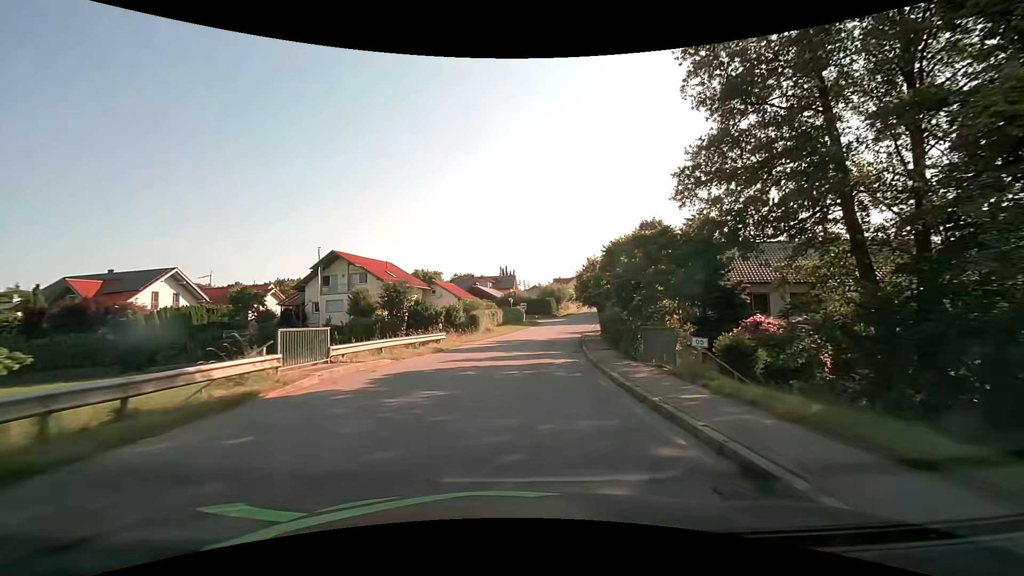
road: tertiary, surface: asphalt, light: Day
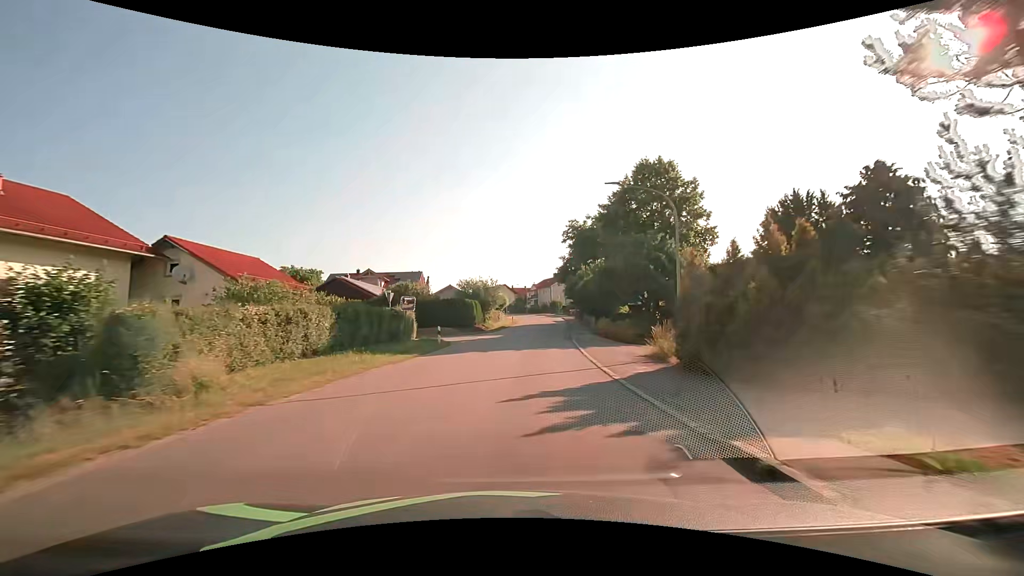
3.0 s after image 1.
(+3.1, +37.1) m; +10°
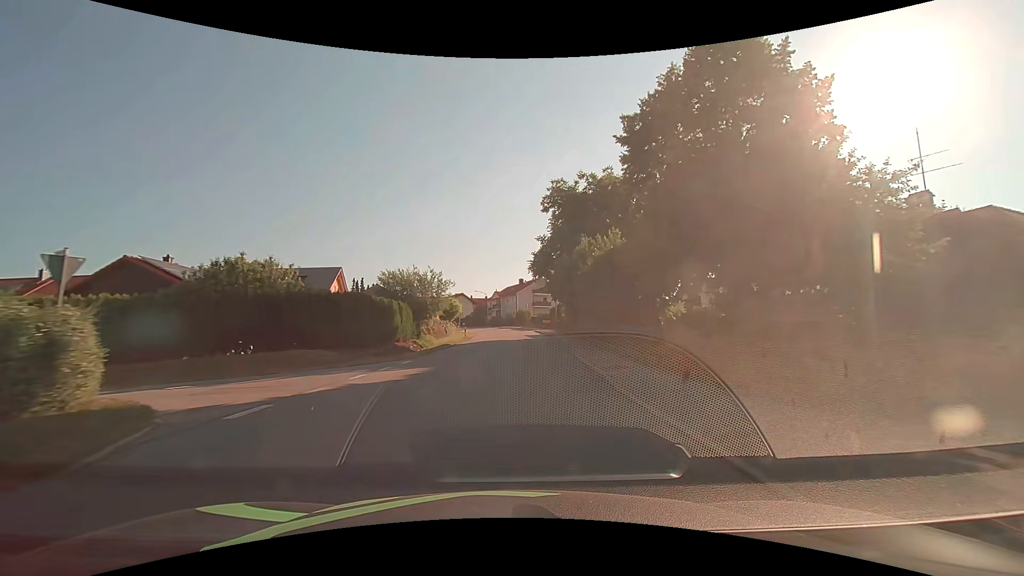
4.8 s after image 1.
(+0.8, +22.1) m; +4°
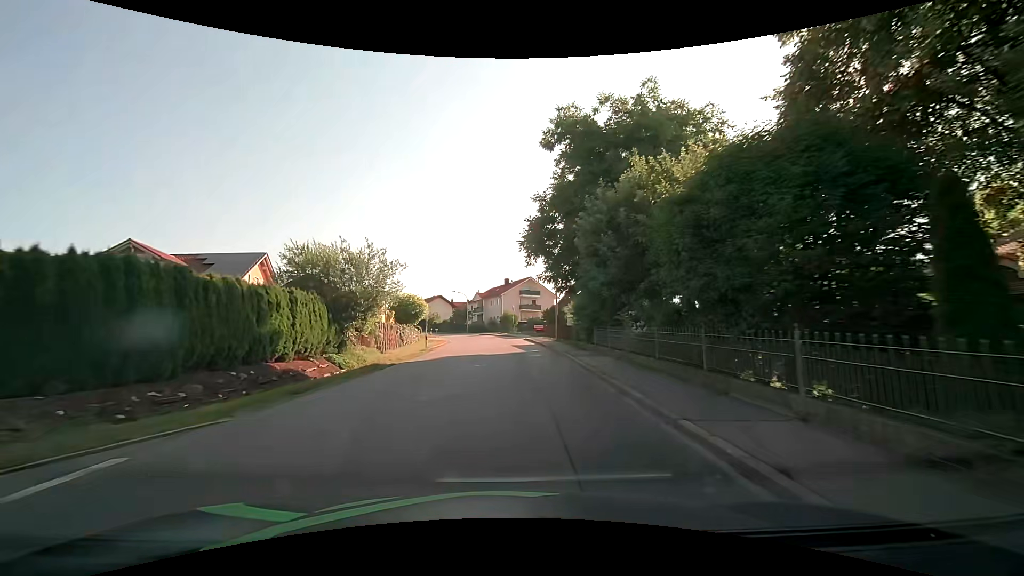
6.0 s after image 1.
(+0.2, +14.6) m; +1°
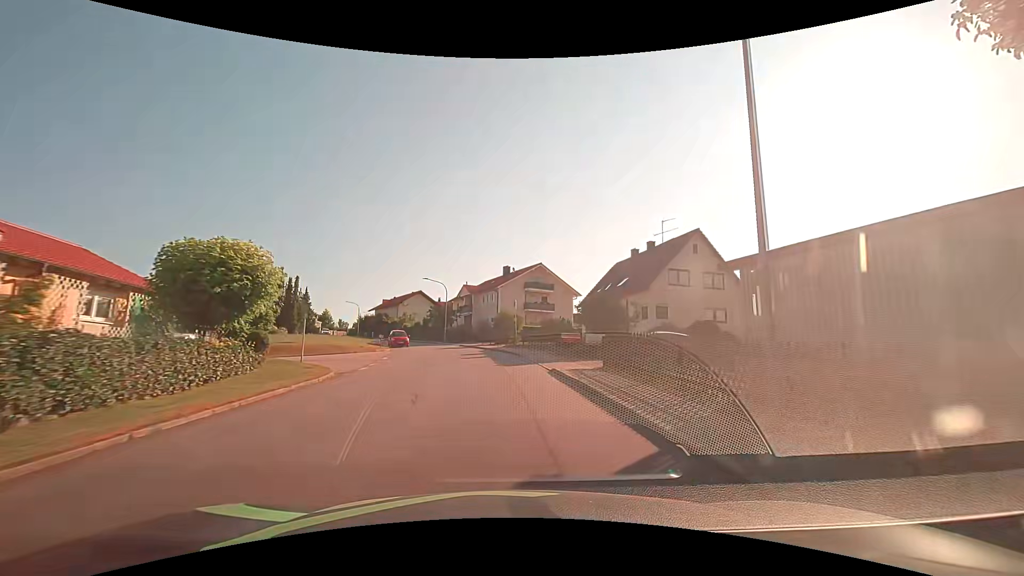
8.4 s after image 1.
(+0.2, +29.3) m; +1°
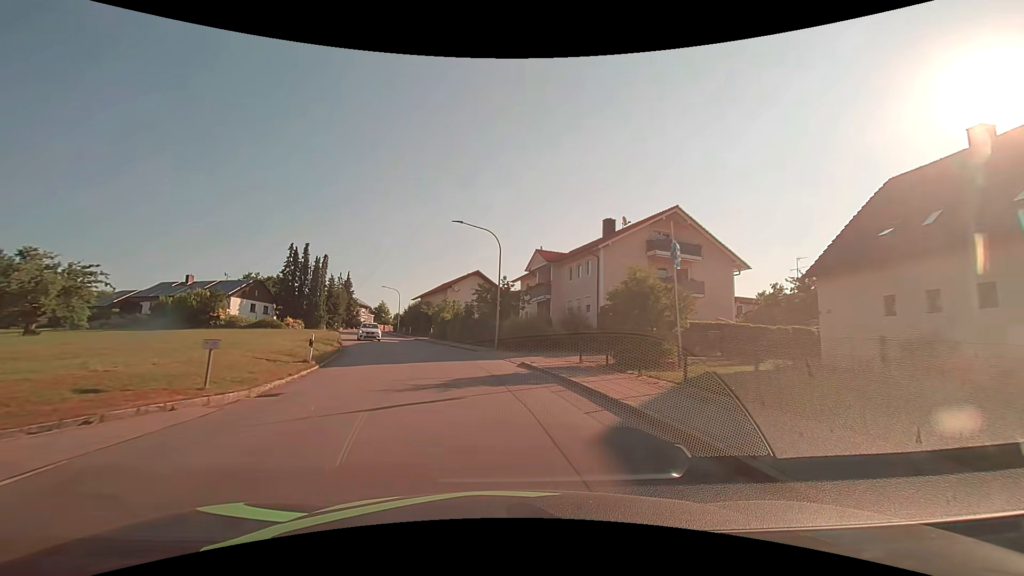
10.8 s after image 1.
(-2.0, +29.8) m; -9°
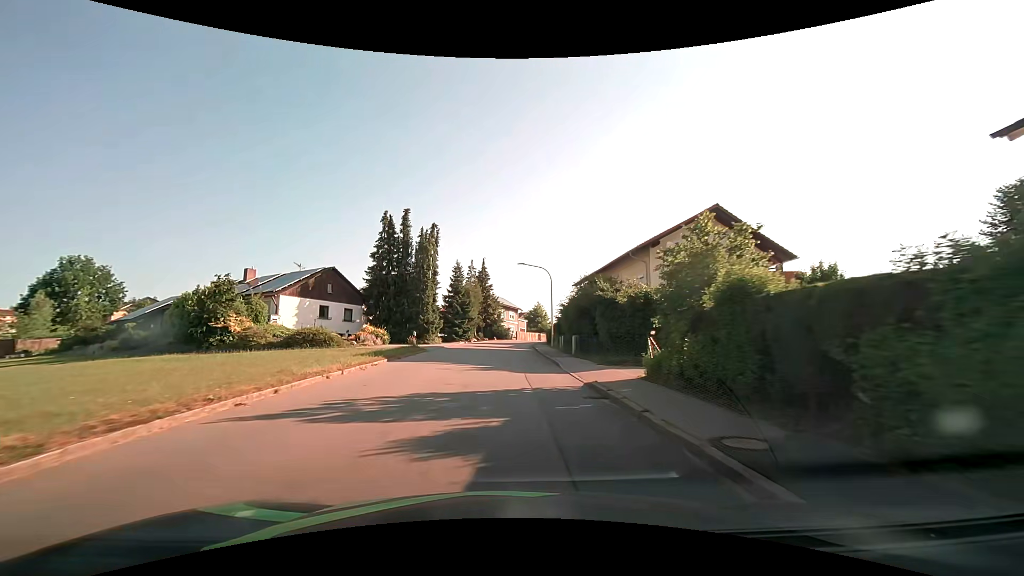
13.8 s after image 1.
(-6.3, +37.2) m; -18°
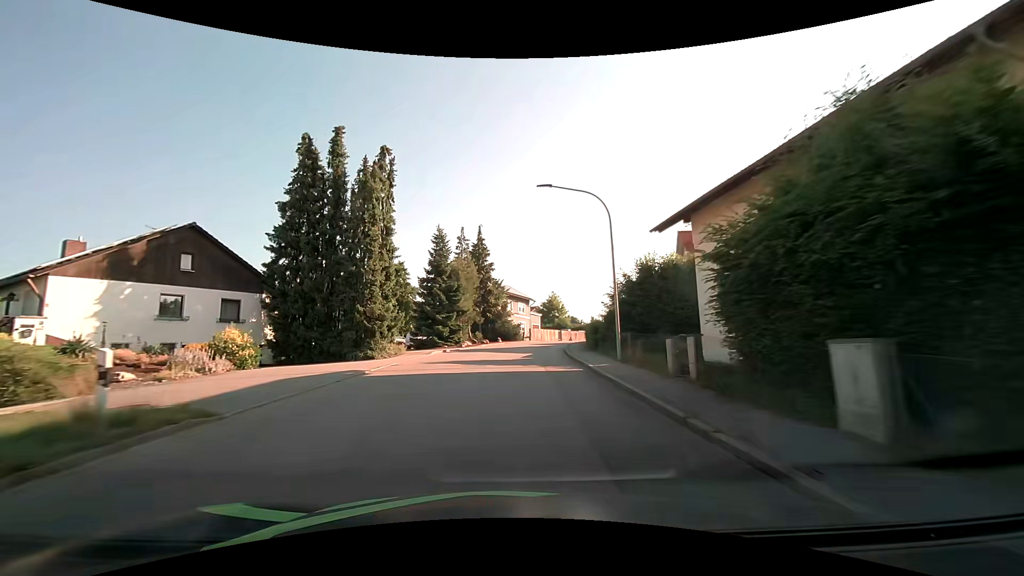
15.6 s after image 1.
(-0.3, +22.9) m; -1°
(0, +10) (0, +20) (+1, +30) (+2, +40) (+5, +50) (+8, +59) (+13, +68) (+18, +77) (+23, +85) (+28, +93) m
